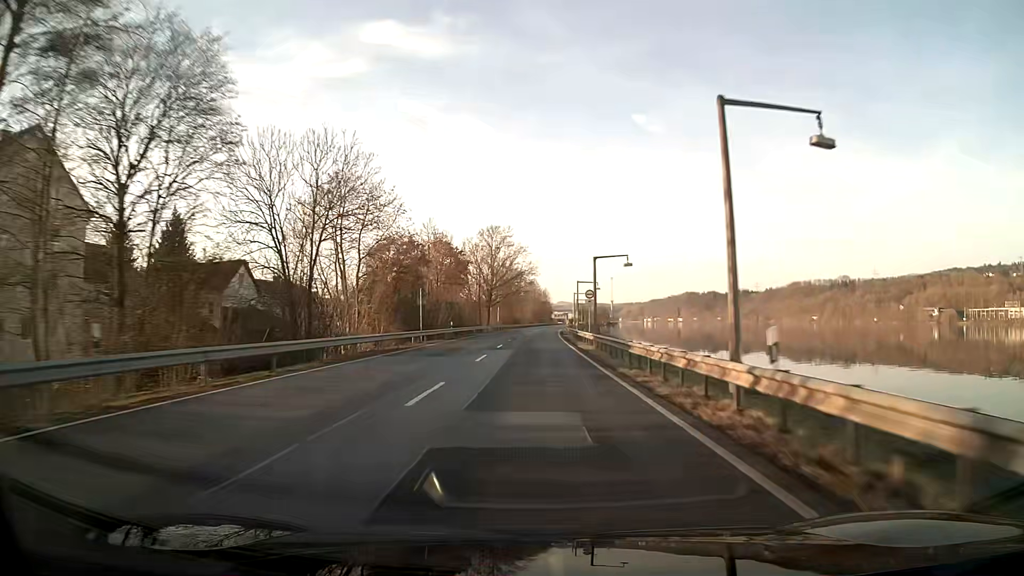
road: primary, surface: asphalt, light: Day
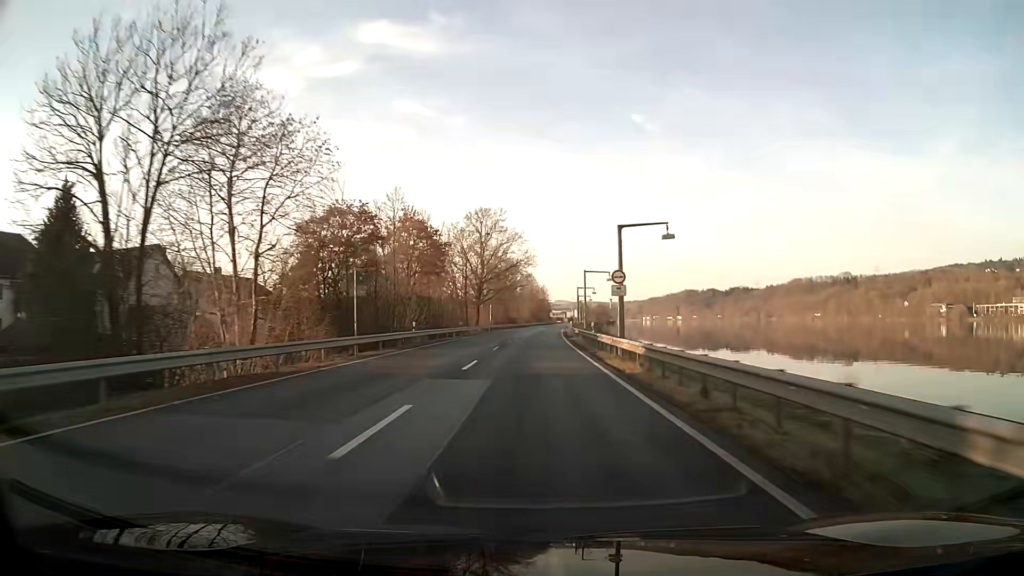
(0.0, +16.0) m; 0°
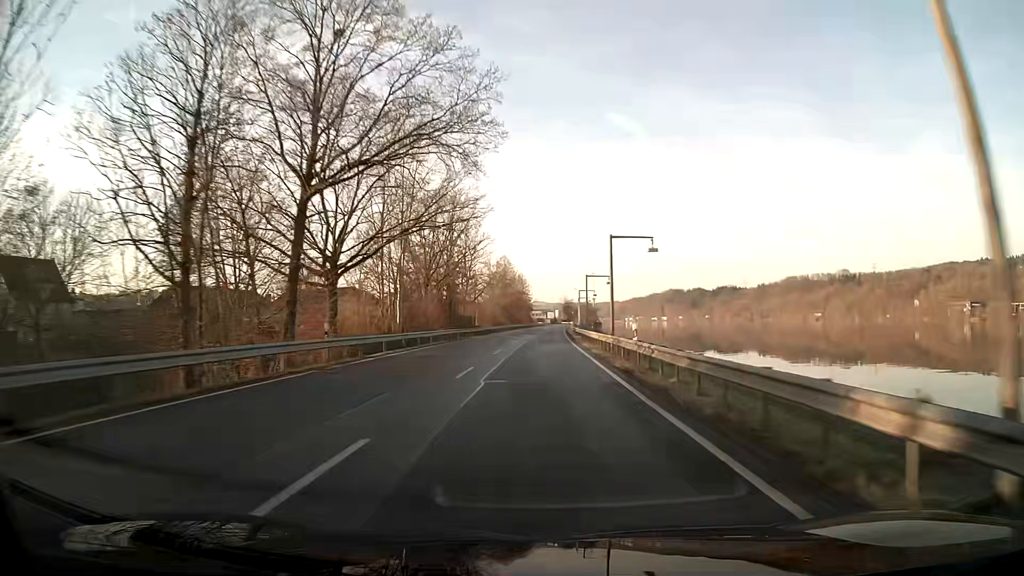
(+0.9, +63.9) m; +2°
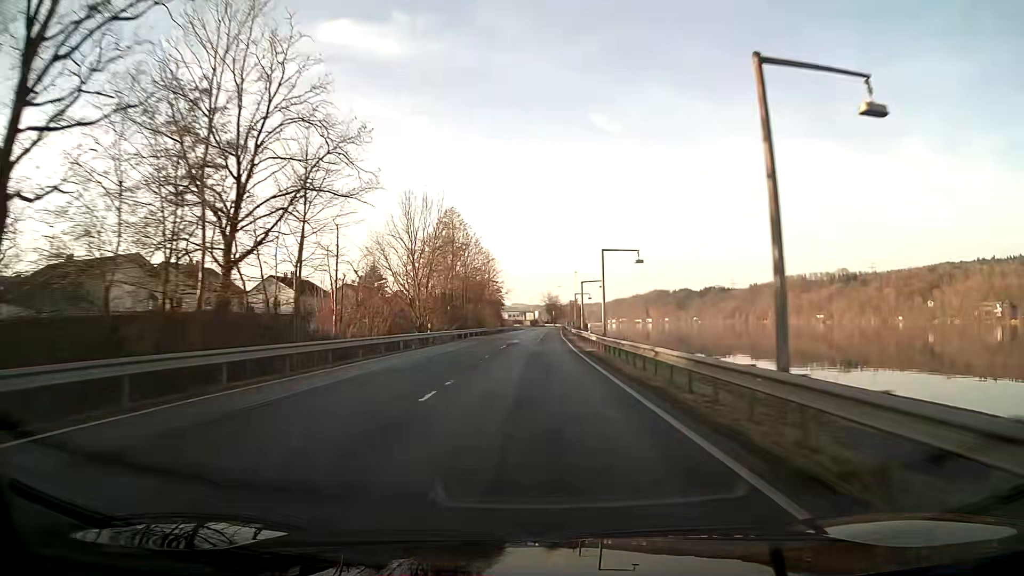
(+1.1, +63.9) m; +2°
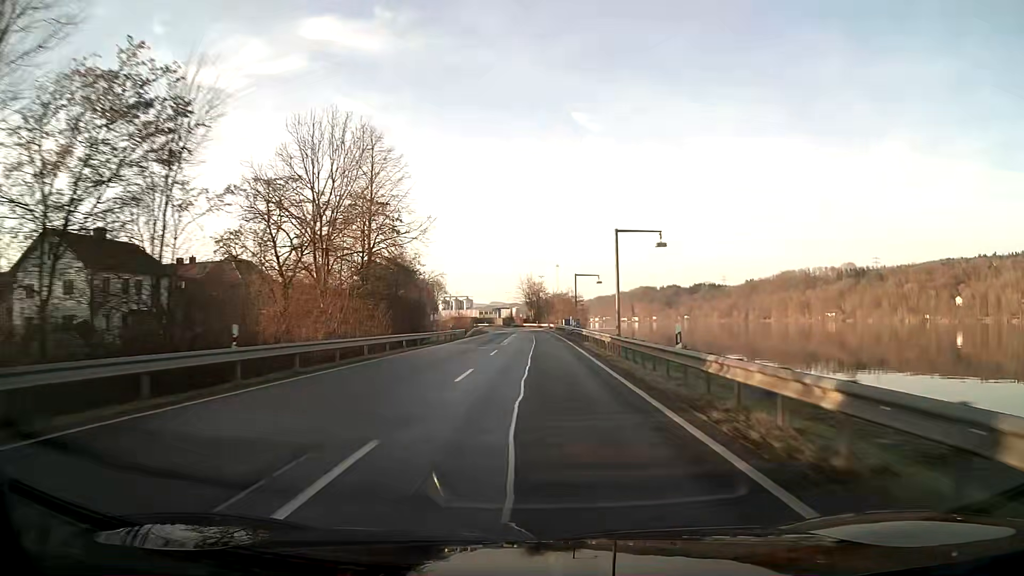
(+1.4, +79.8) m; +2°
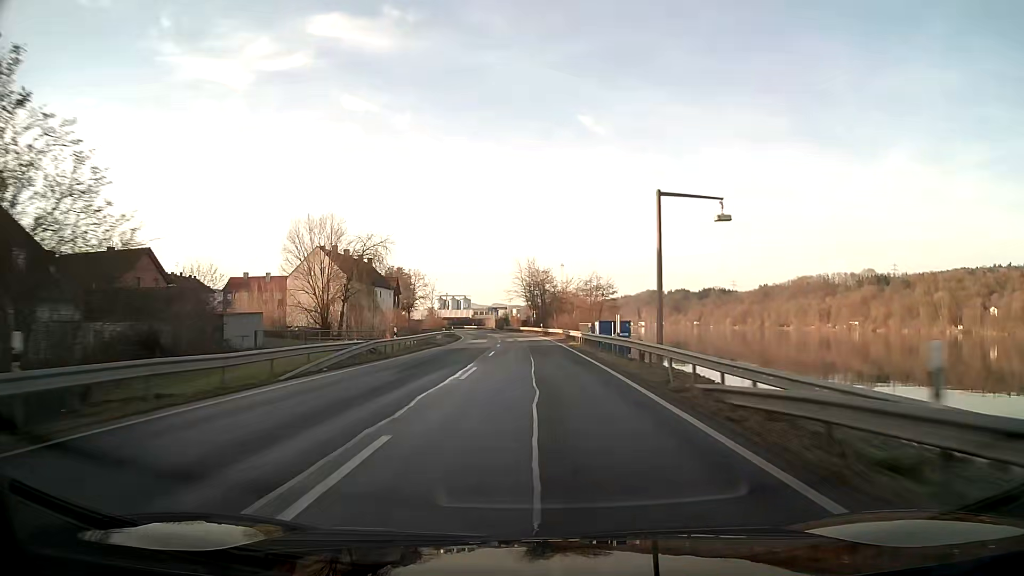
(-0.1, +47.9) m; 0°
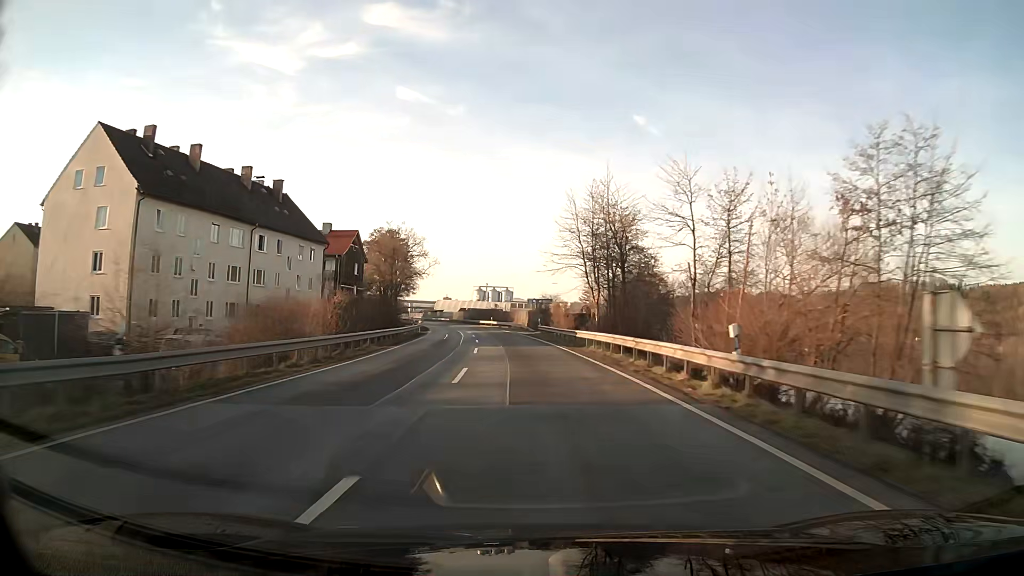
(-1.9, +63.8) m; -4°
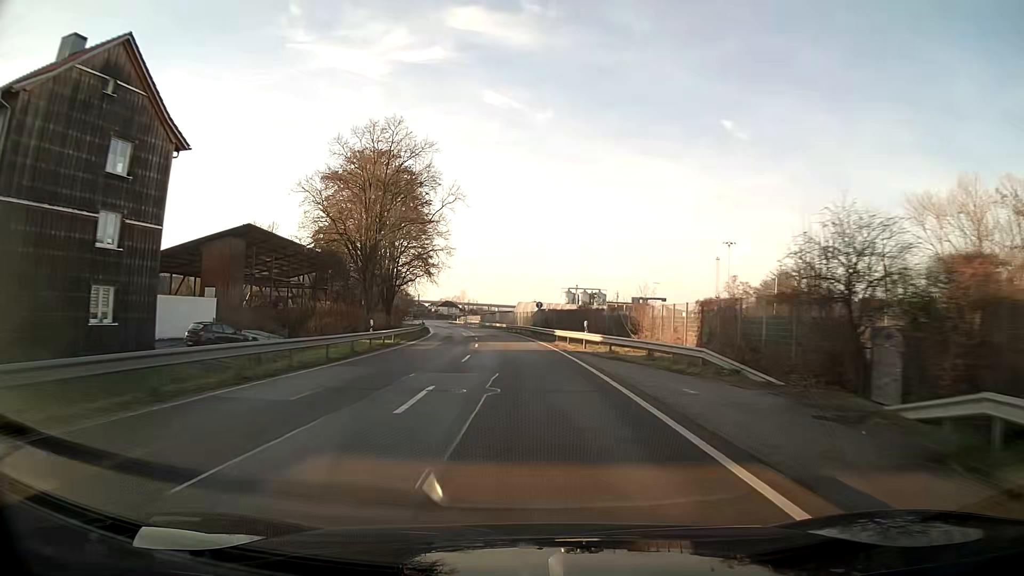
(-4.2, +63.6) m; -8°
